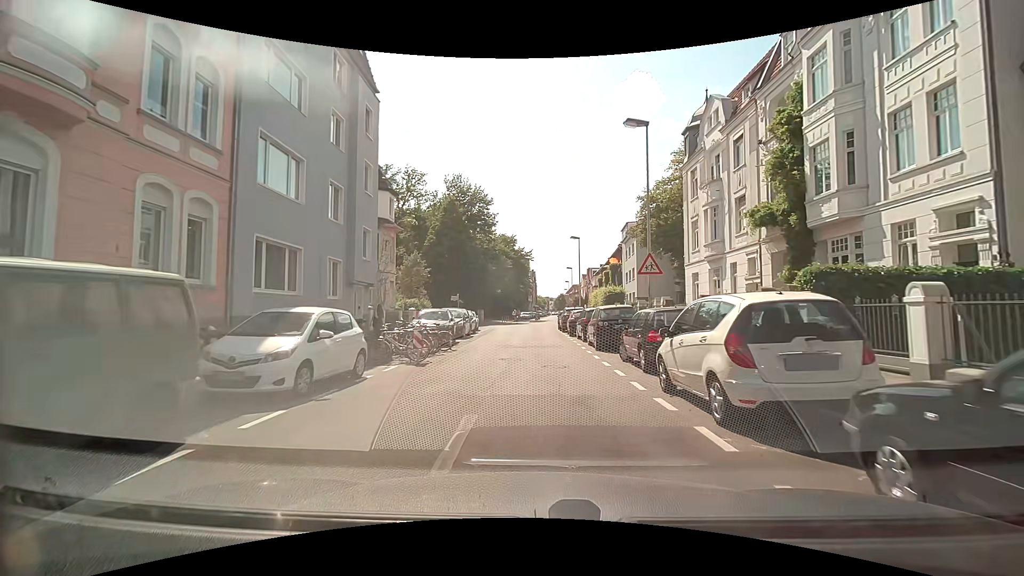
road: residential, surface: asphalt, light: Day
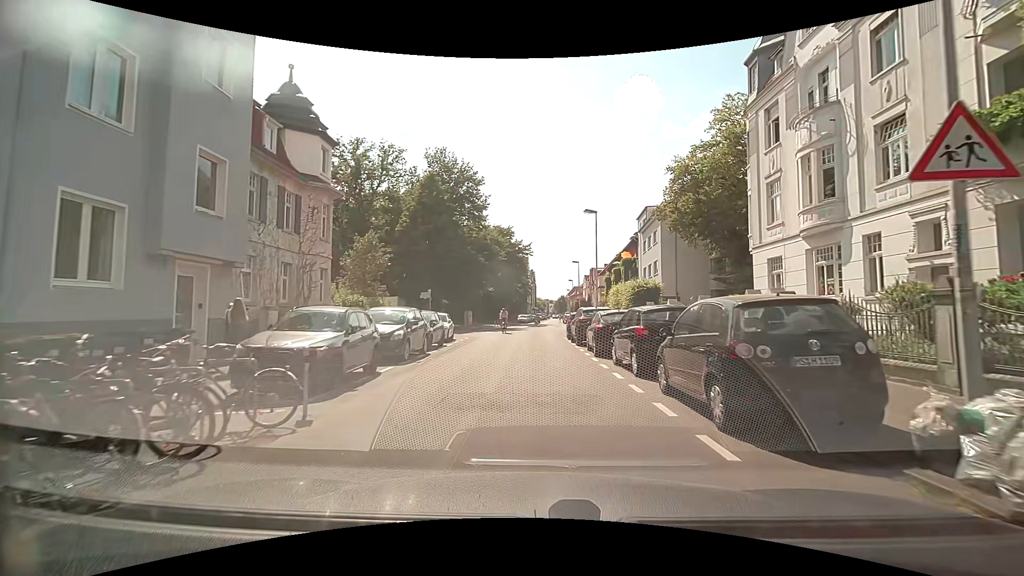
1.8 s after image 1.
(0.0, +12.1) m; 0°
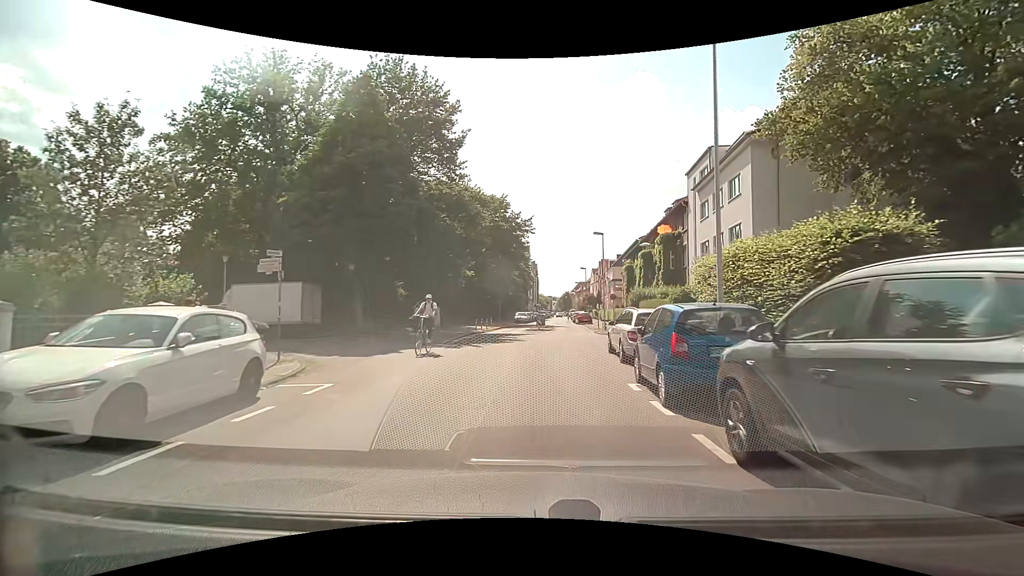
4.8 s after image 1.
(+0.1, +19.9) m; +1°
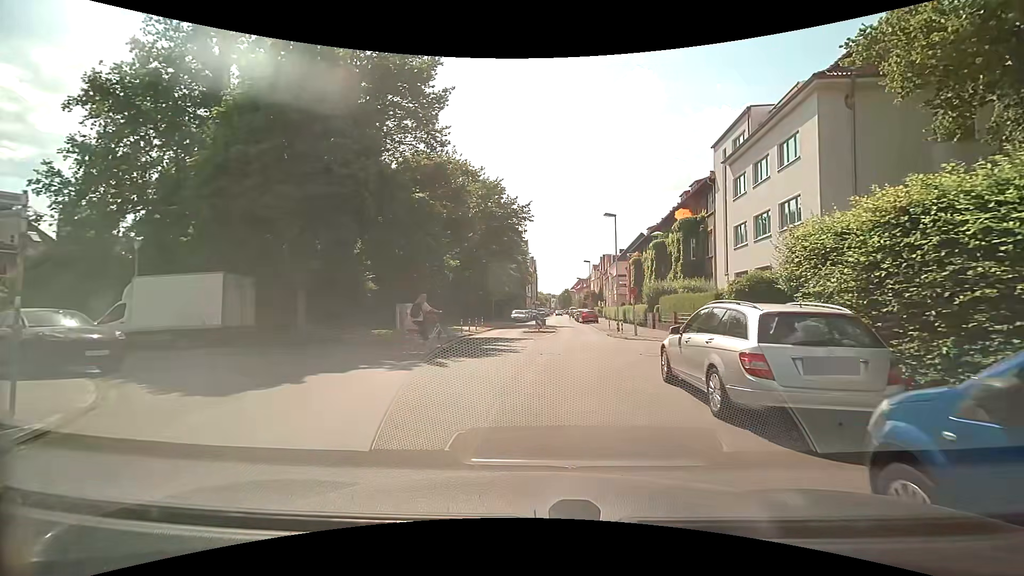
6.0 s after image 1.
(-0.1, +6.7) m; 0°
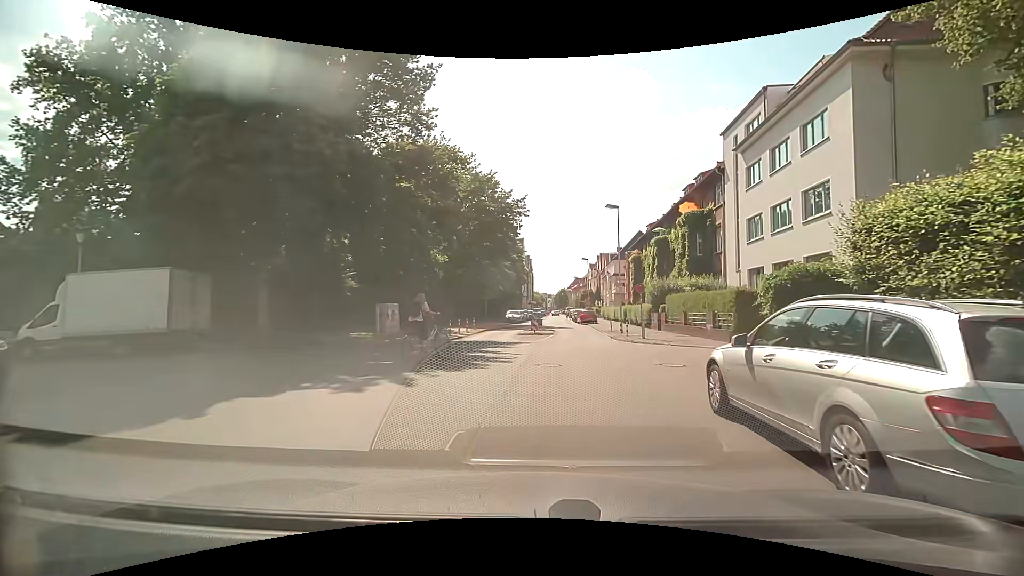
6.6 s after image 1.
(0.0, +2.7) m; +1°
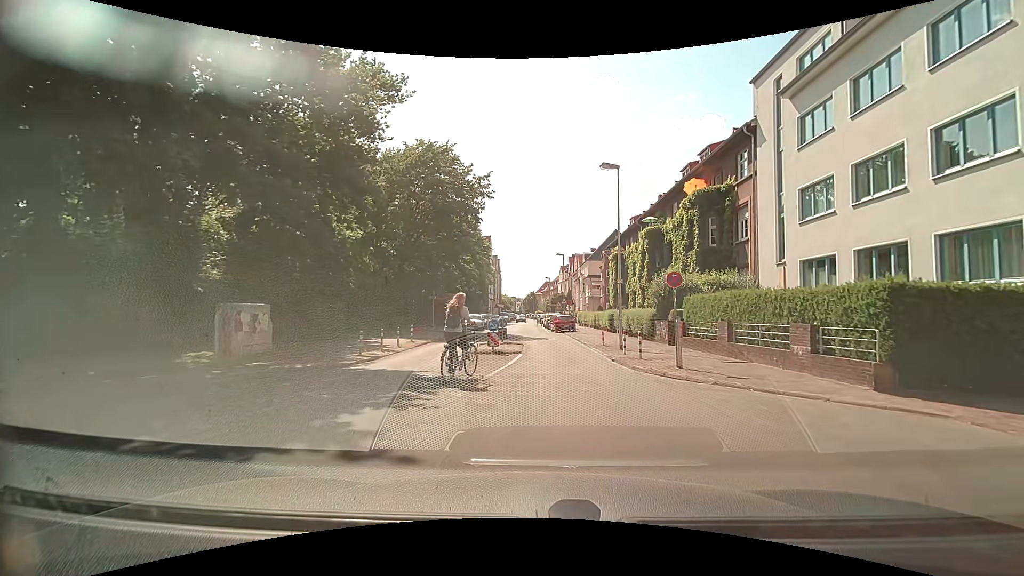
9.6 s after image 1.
(+0.1, +9.8) m; +1°
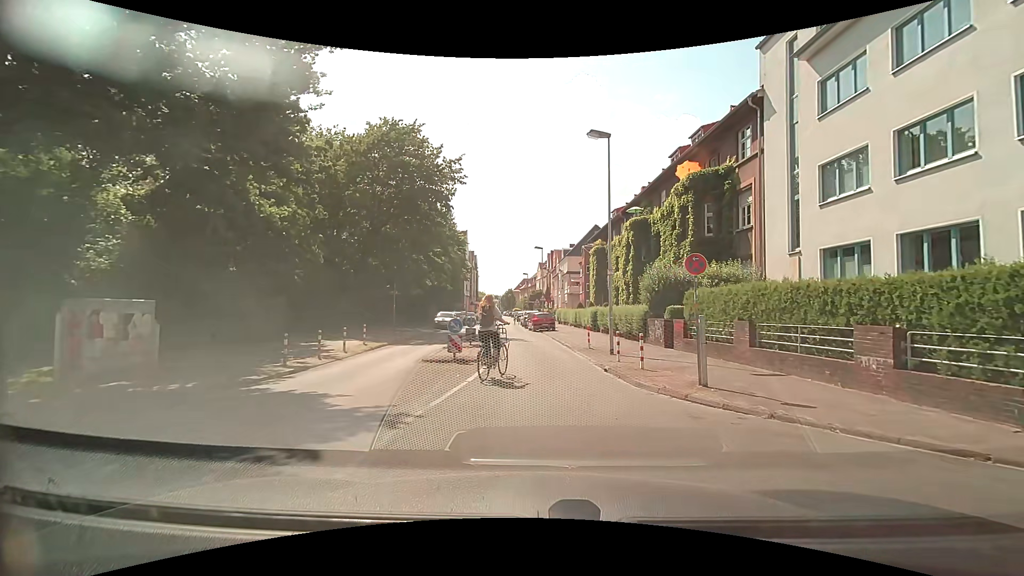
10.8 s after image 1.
(+0.2, +3.7) m; +4°
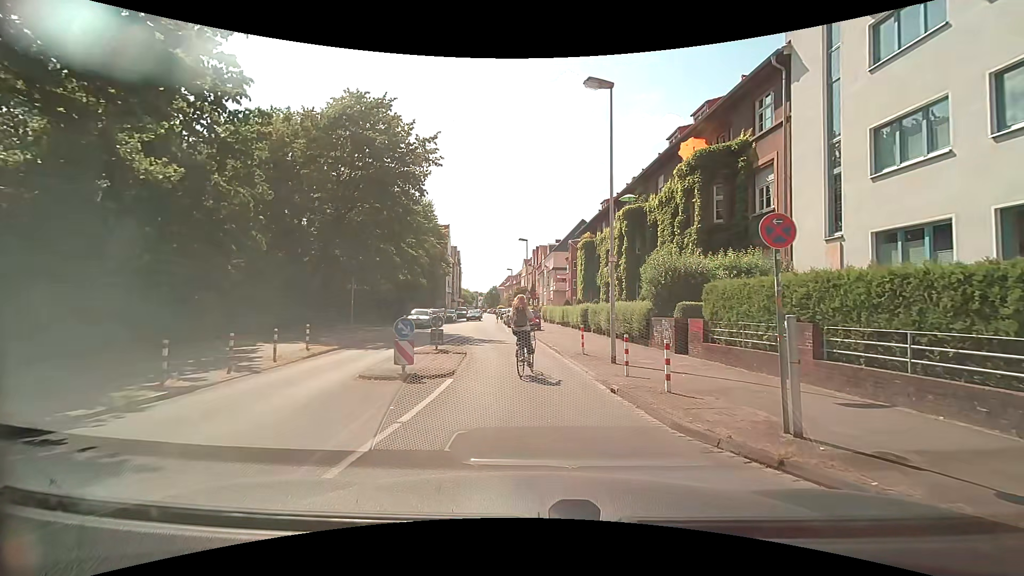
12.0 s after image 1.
(0.0, +3.9) m; +3°
(0, +10) (-1, +20) (-3, +30) (-5, +40) (-7, +49) (-8, +59) (-9, +69) (-10, +79) (-11, +89) (-12, +99) m
